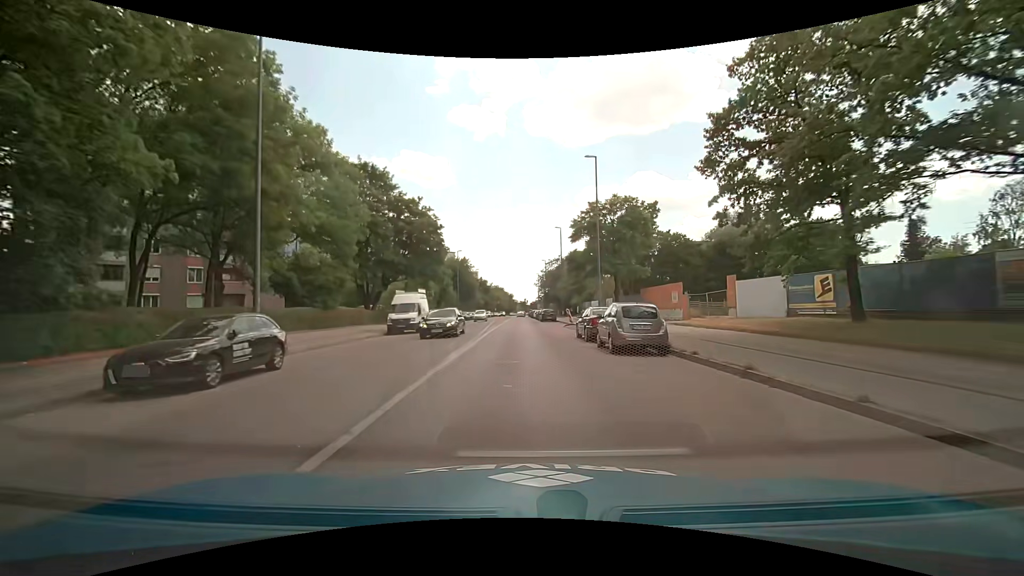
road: secondary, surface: asphalt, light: Day
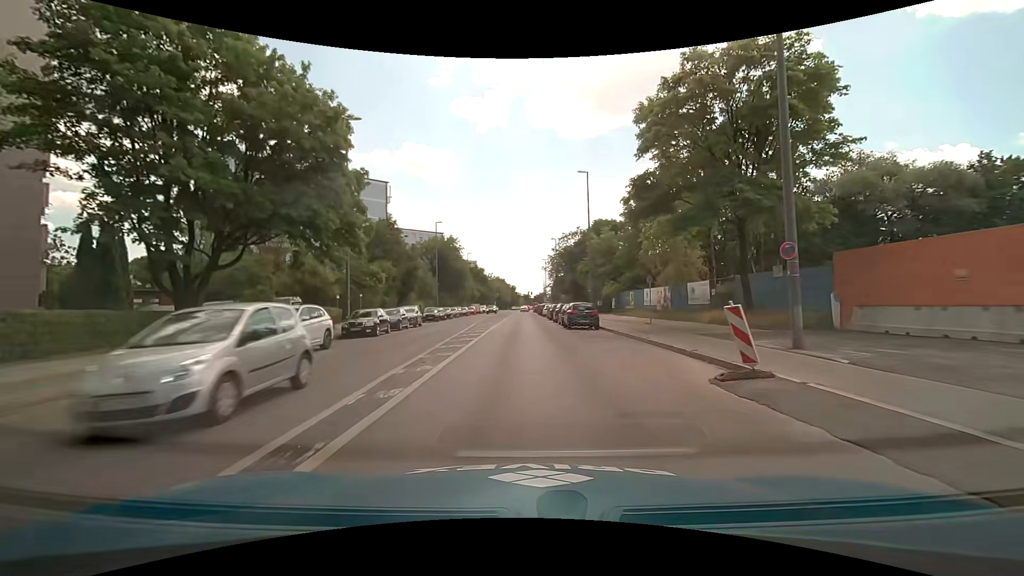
(-0.3, +30.3) m; -1°
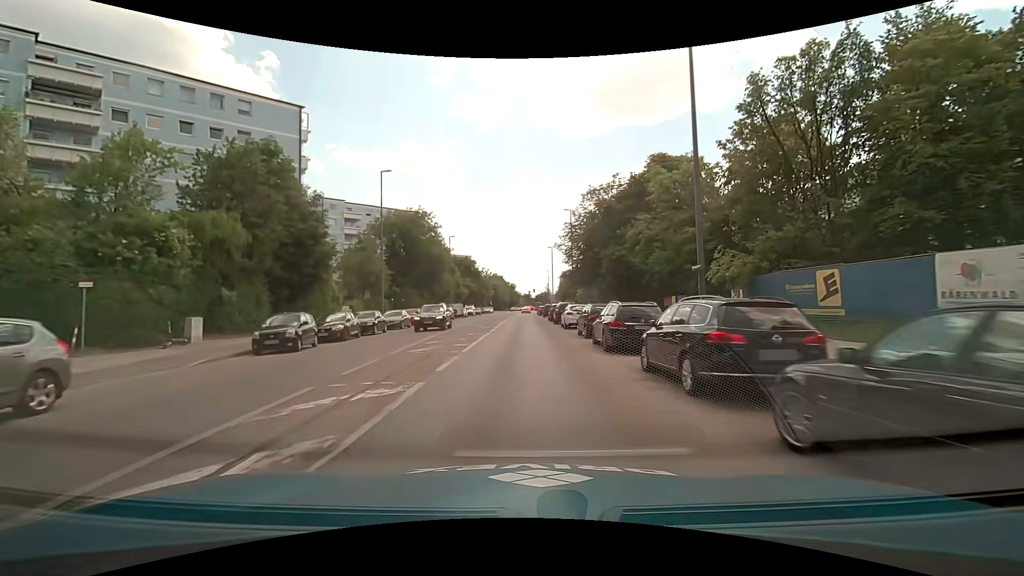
(+0.1, +30.6) m; +1°
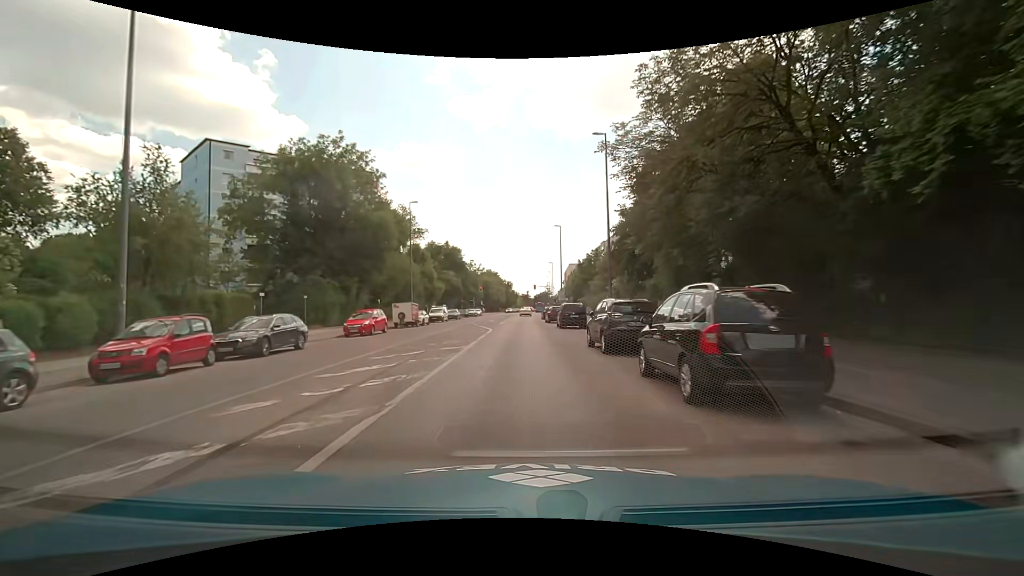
(-0.4, +30.7) m; -1°
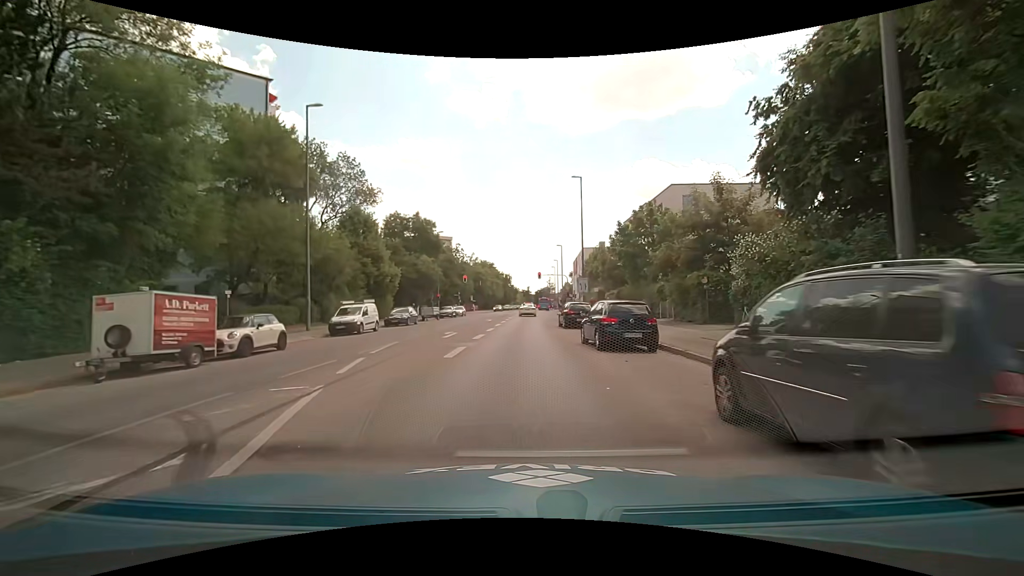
(+0.1, +28.8) m; 0°
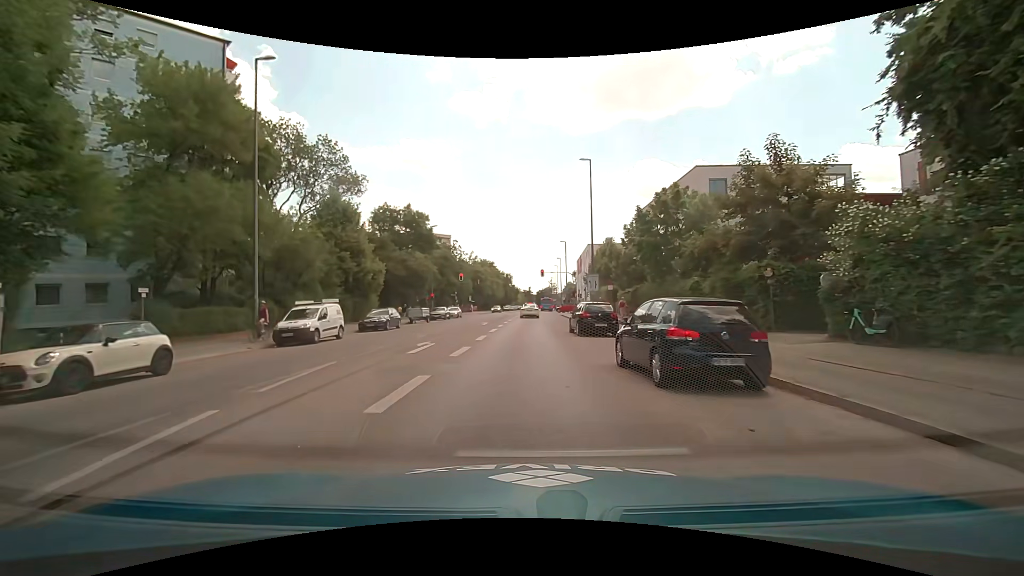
(0.0, +6.3) m; 0°
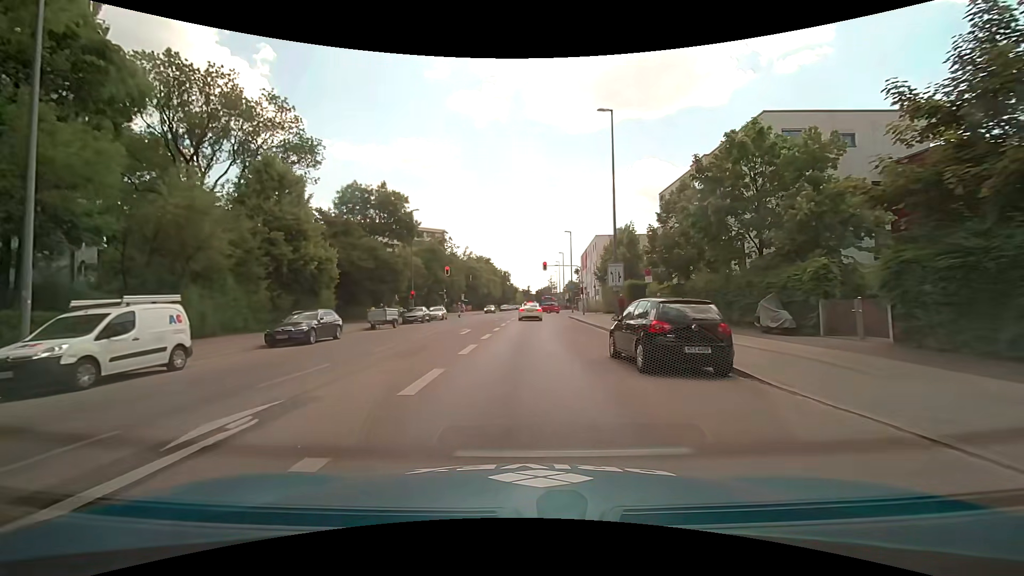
(0.0, +11.4) m; 0°
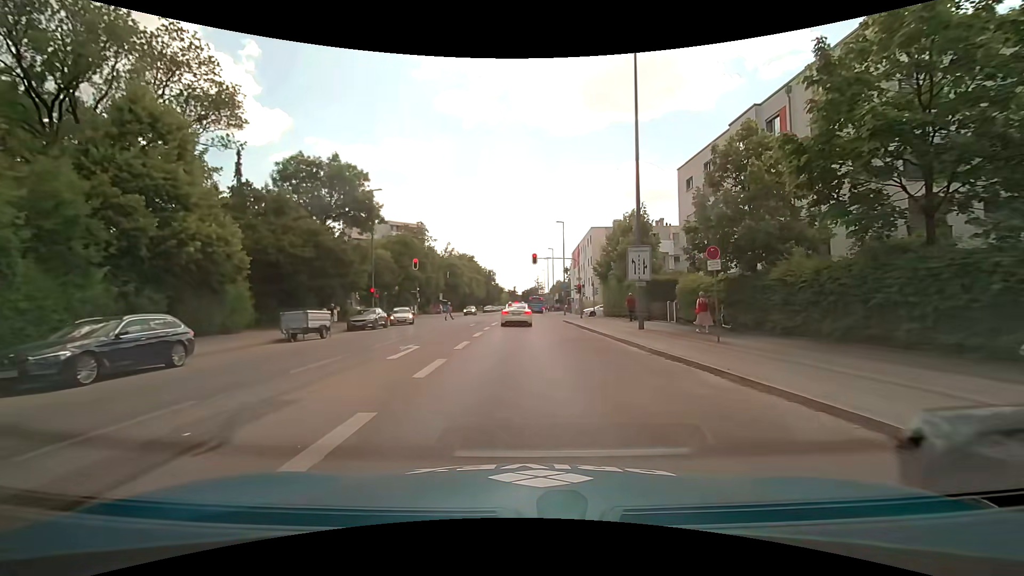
(+0.1, +10.1) m; +2°
